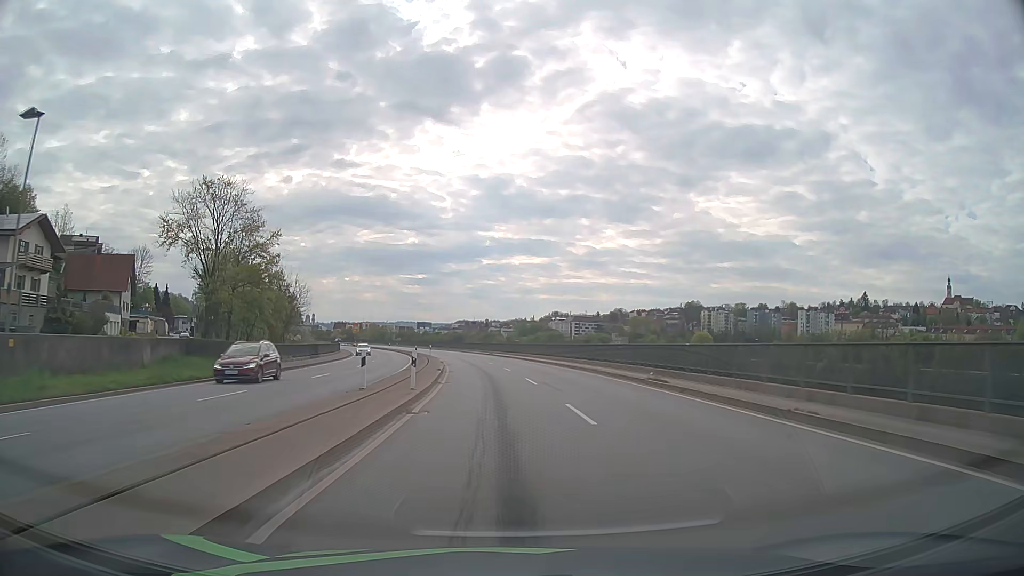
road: primary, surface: asphalt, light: Day
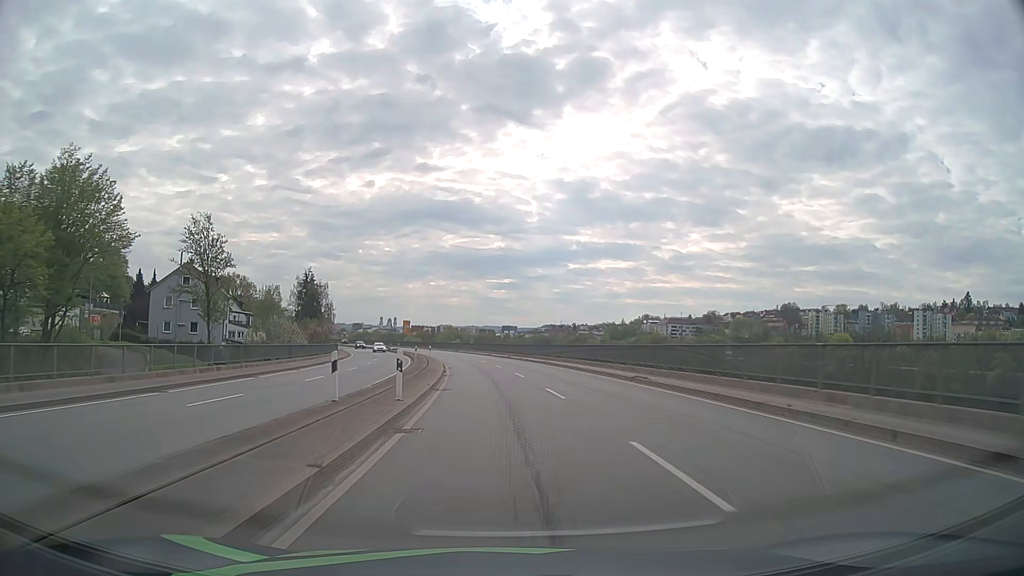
(-3.2, +53.9) m; -7°
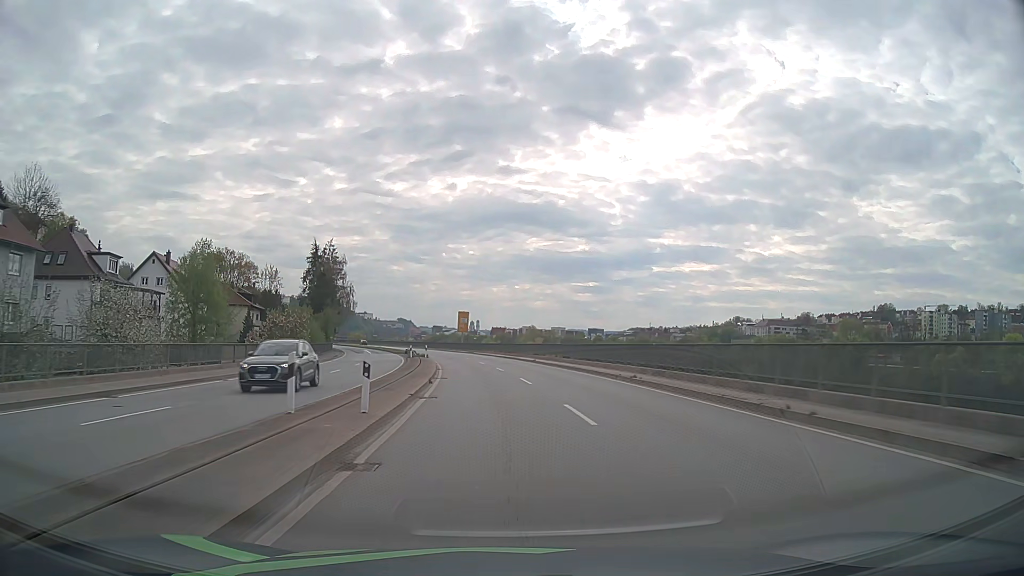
(-3.1, +53.6) m; -7°
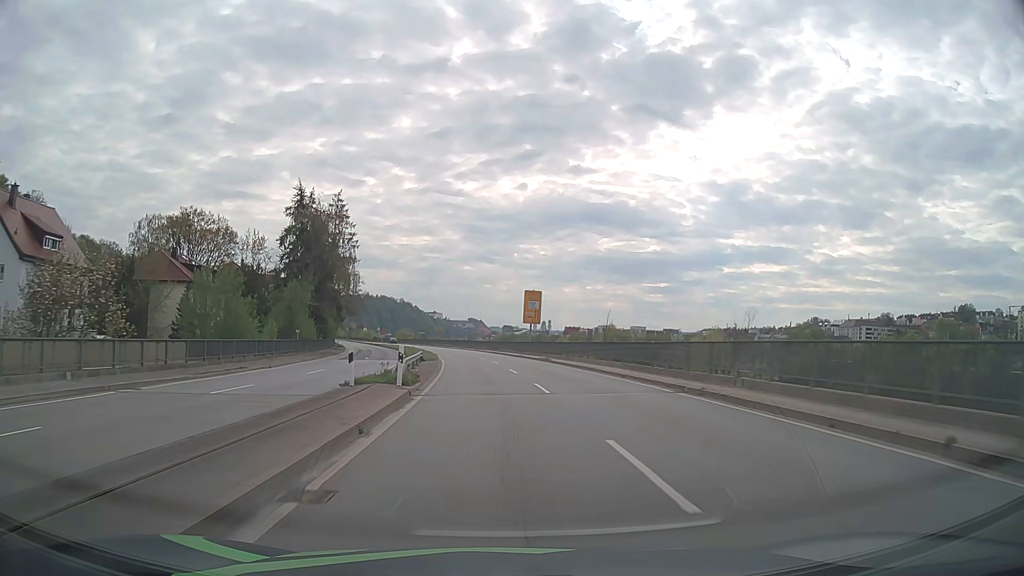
(-2.4, +41.9) m; -6°
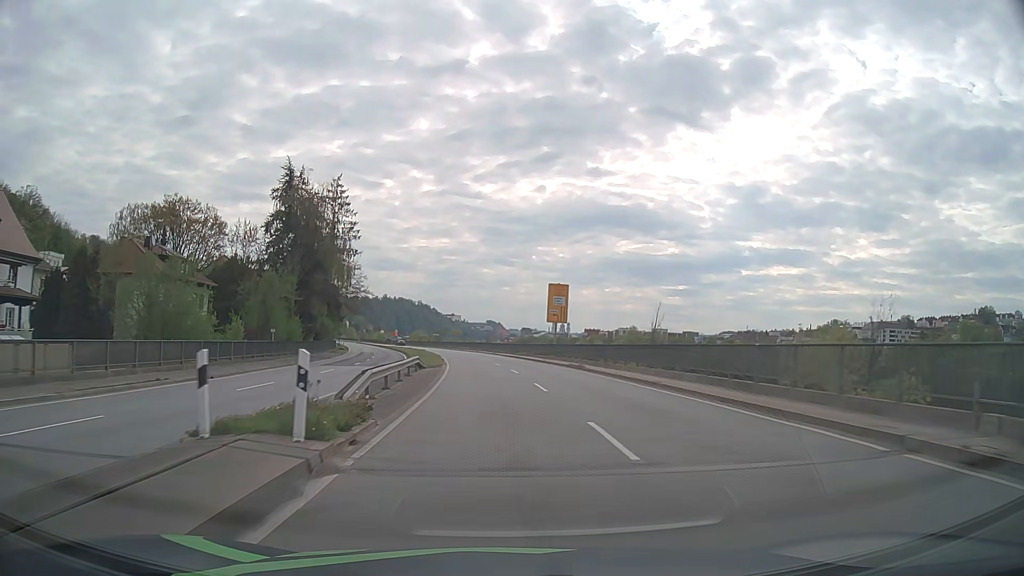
(-0.1, +9.9) m; -2°
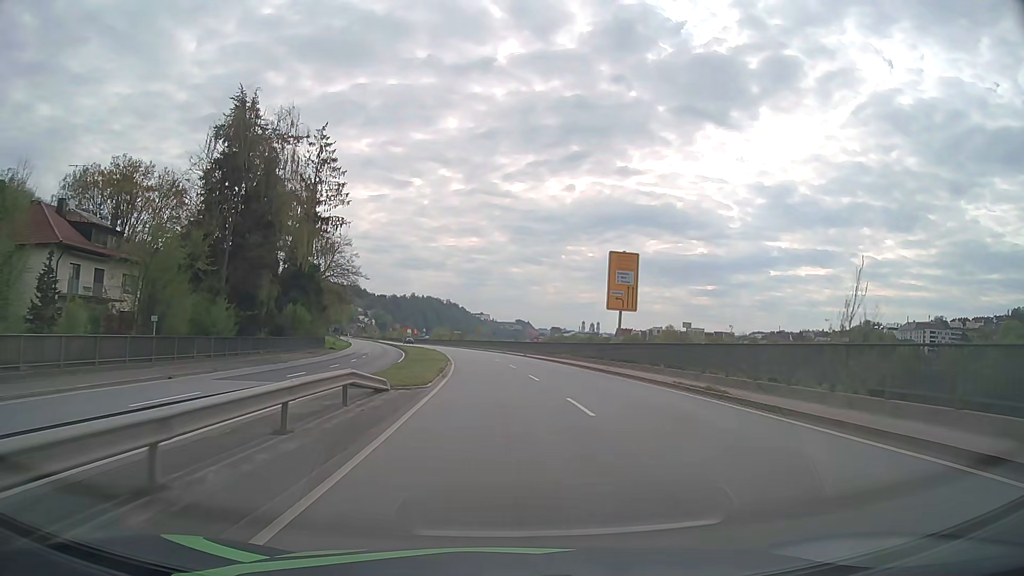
(-0.4, +19.1) m; -2°
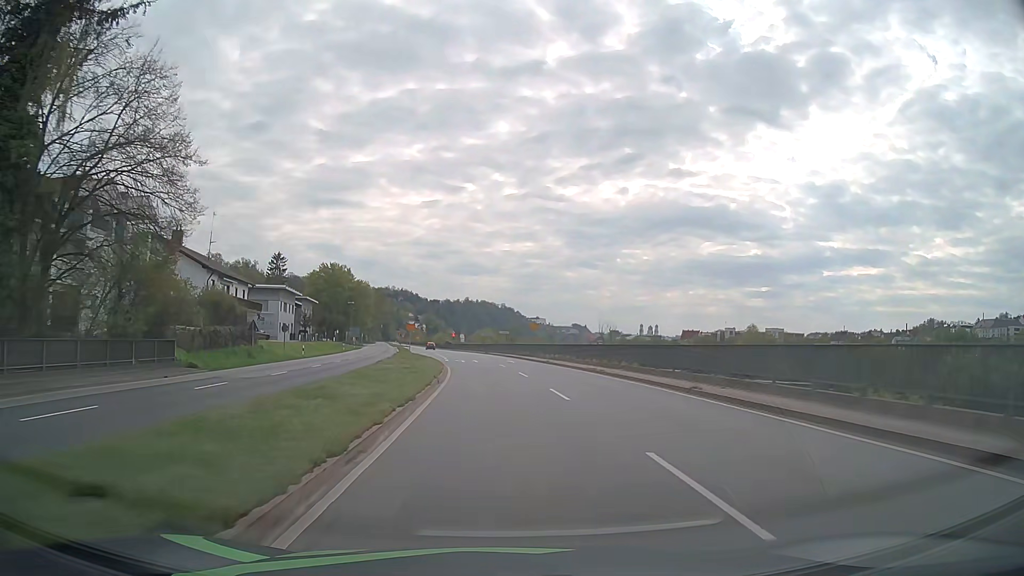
(-1.7, +43.2) m; -4°
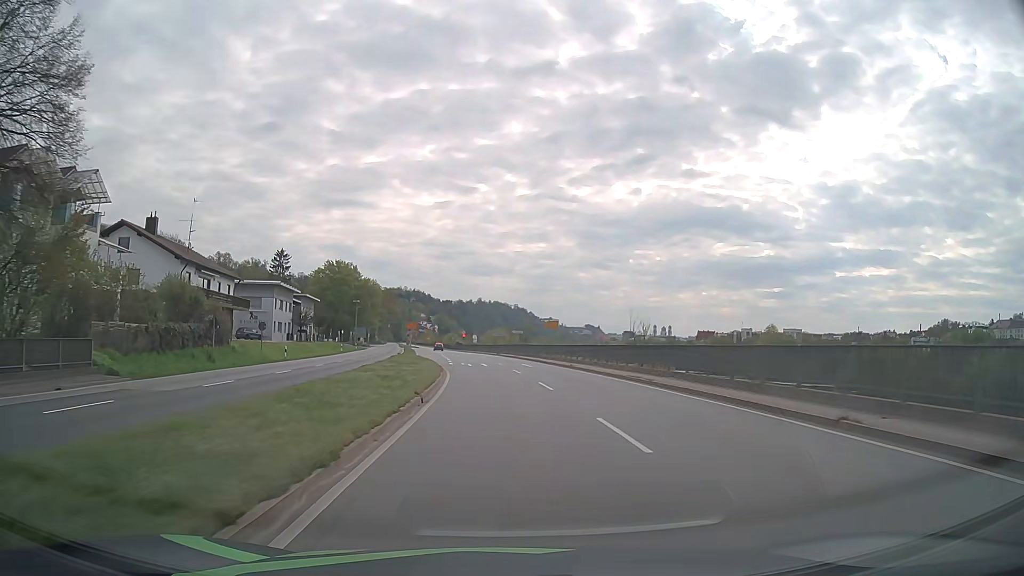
(-0.1, +8.0) m; -1°
(0, +10) (0, +20) (-1, +30) (-2, +40) (-3, +50) (-4, +60) (-5, +70) (-6, +80) (-7, +90) (-9, +100) m
